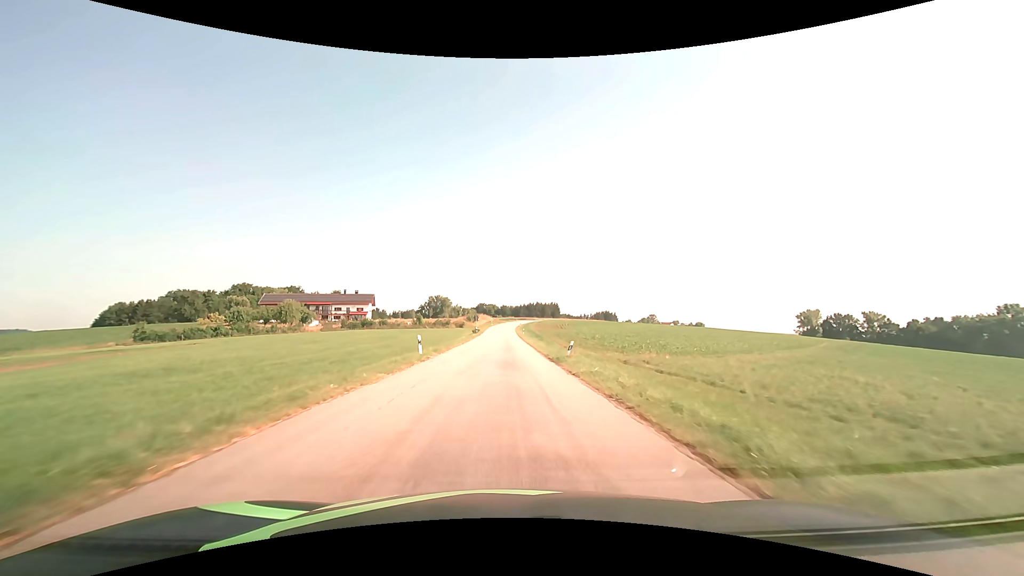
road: tertiary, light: Day
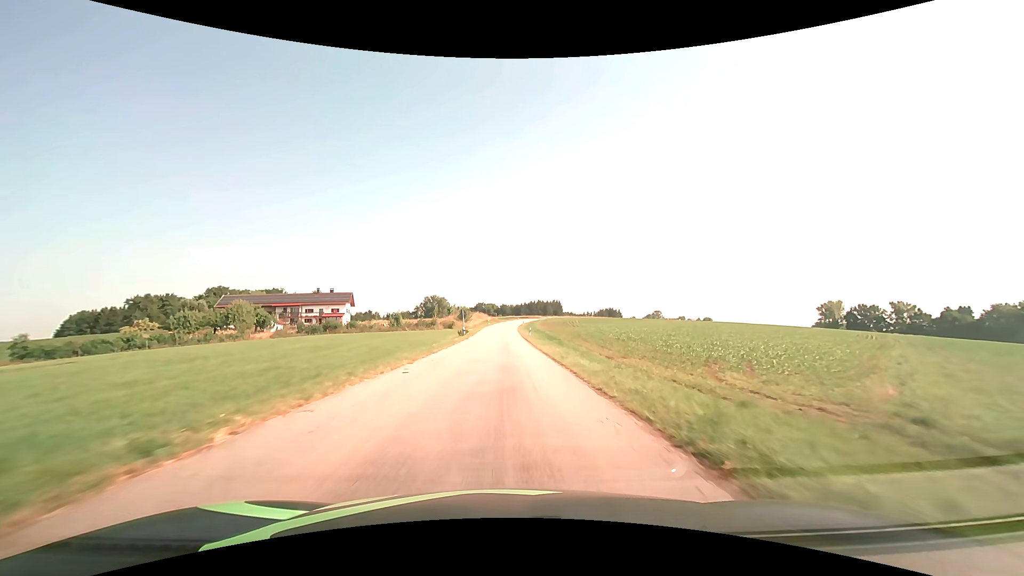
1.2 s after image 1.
(+0.1, +21.7) m; 0°
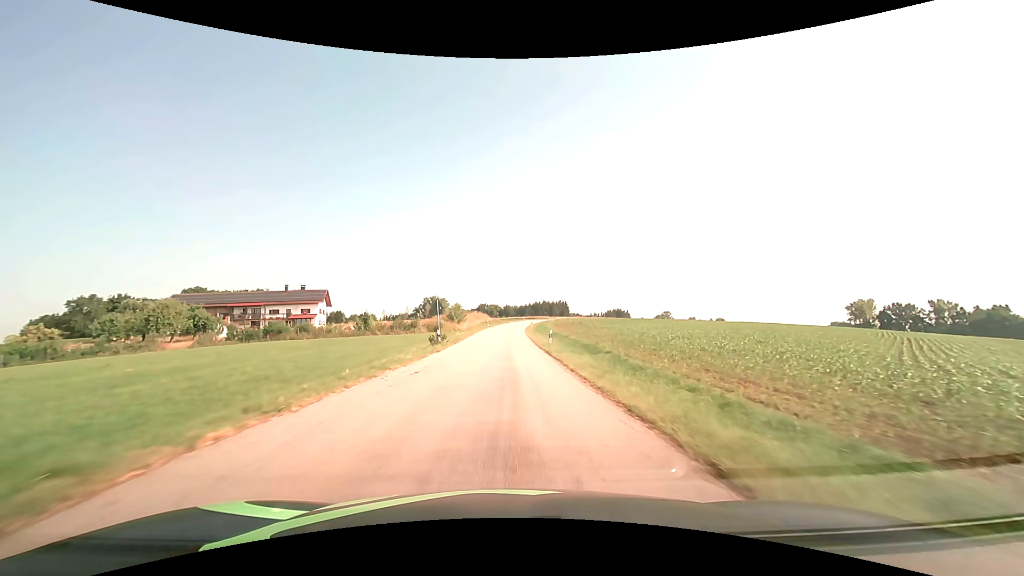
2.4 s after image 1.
(-0.1, +21.6) m; 0°
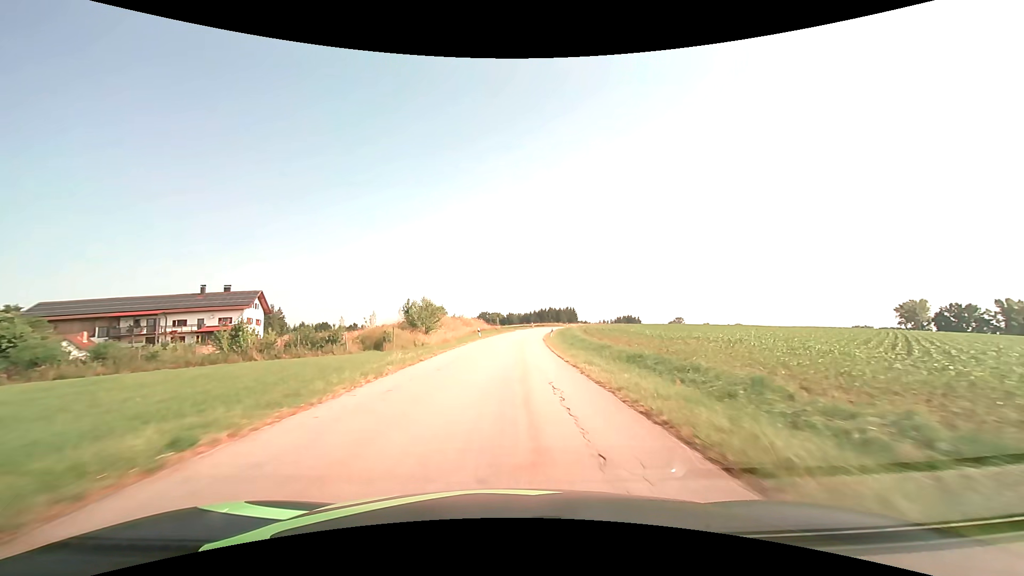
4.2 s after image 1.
(-0.1, +32.1) m; 0°
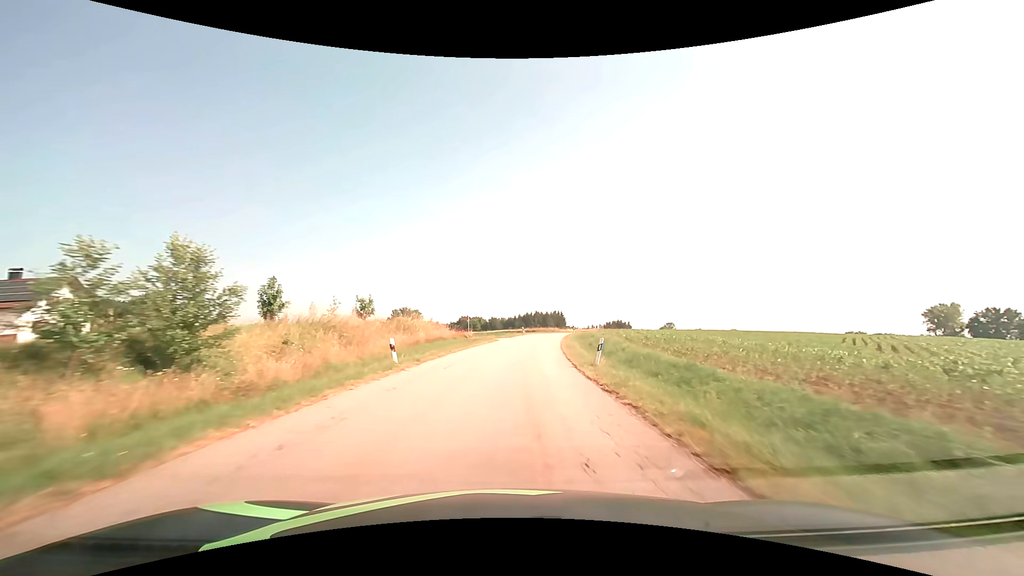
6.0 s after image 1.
(+0.5, +31.8) m; +2°
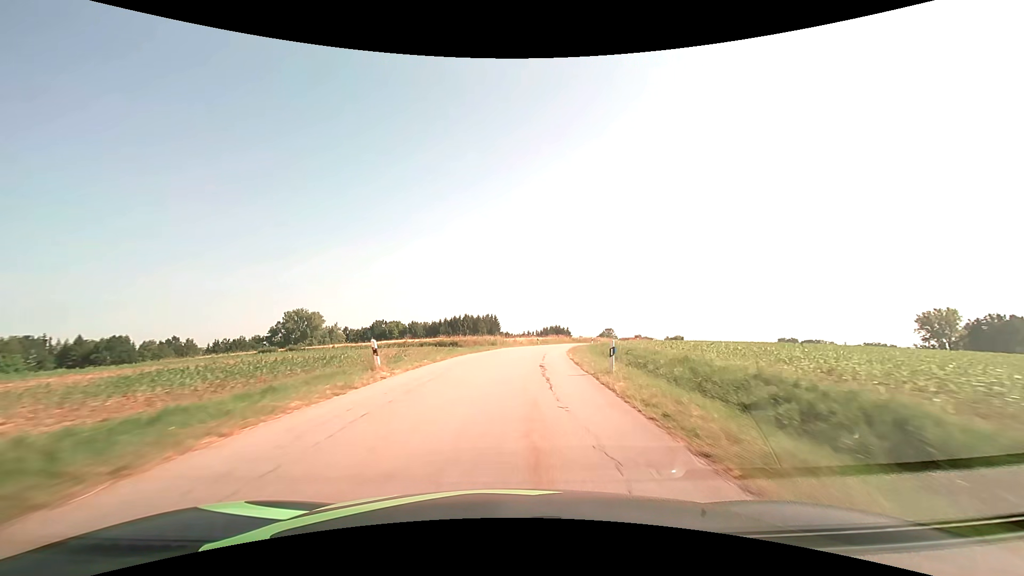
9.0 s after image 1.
(+3.6, +52.7) m; +8°
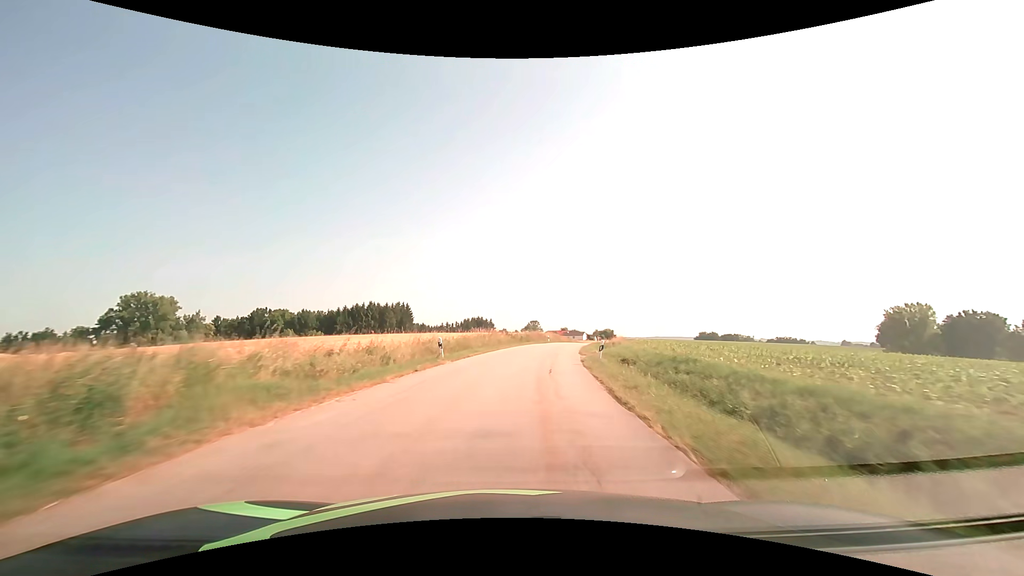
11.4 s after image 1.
(+3.1, +42.5) m; +9°
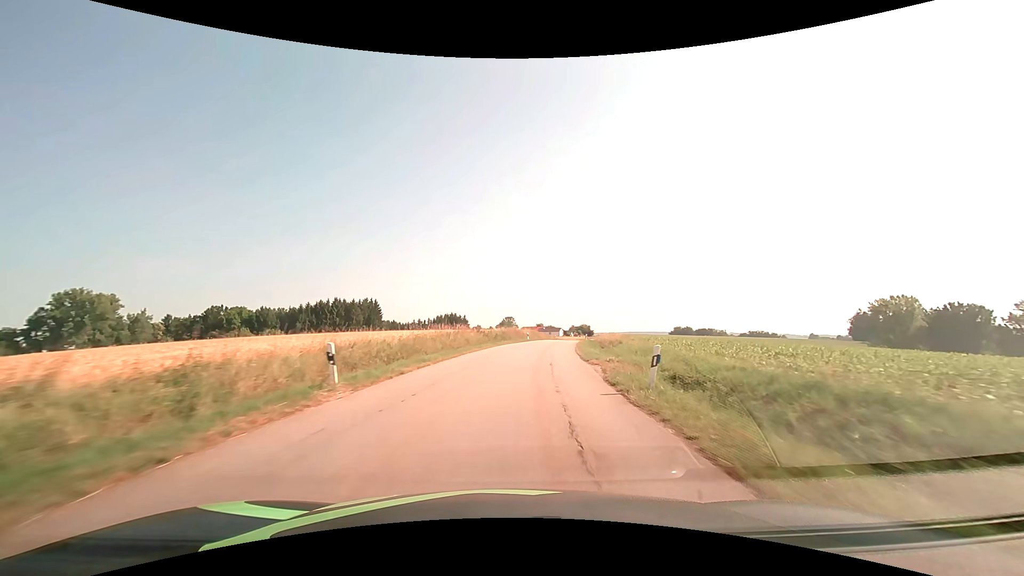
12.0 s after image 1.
(+0.2, +10.8) m; +3°
